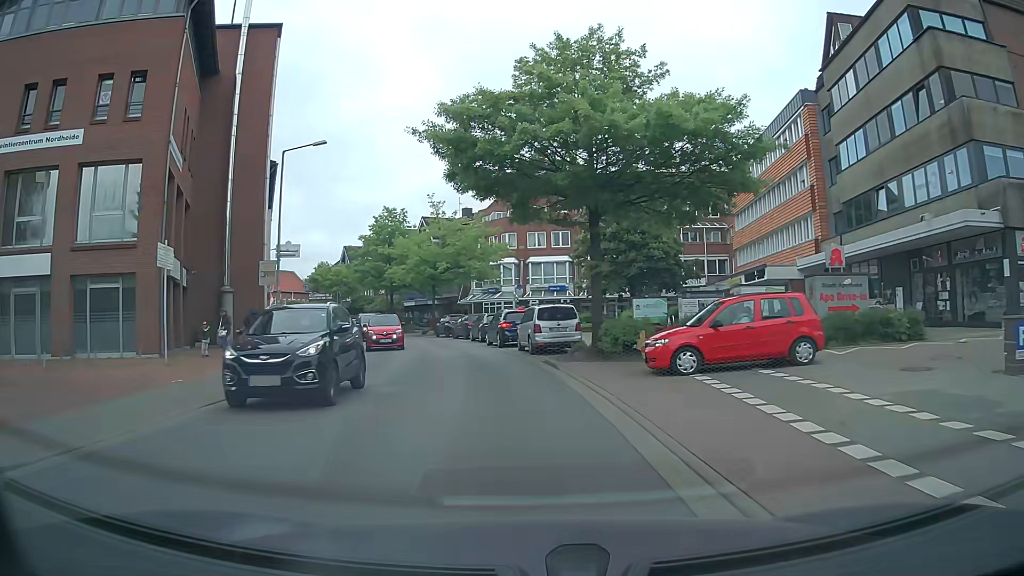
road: secondary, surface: asphalt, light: Day
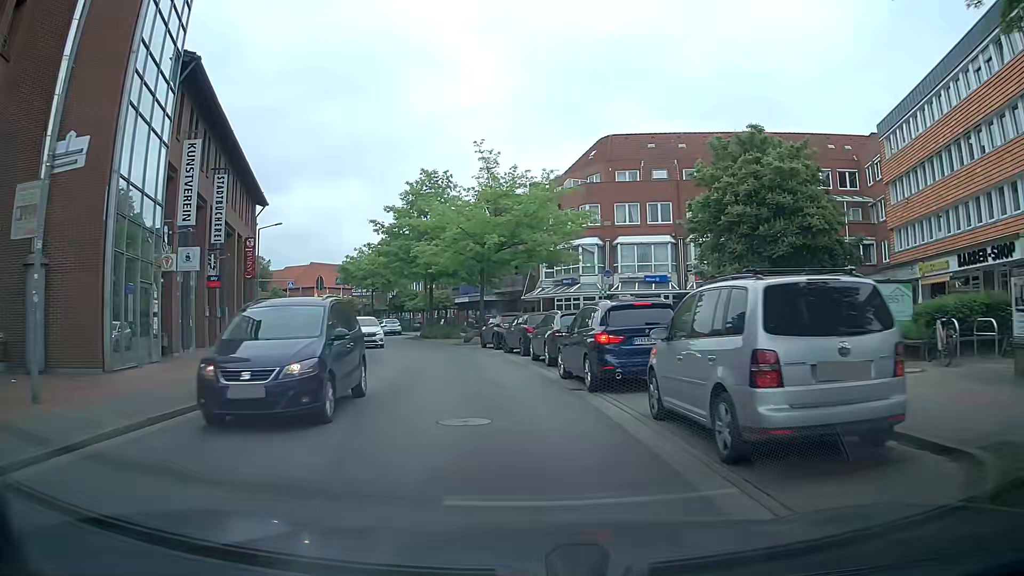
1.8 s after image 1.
(-0.8, +16.8) m; -6°
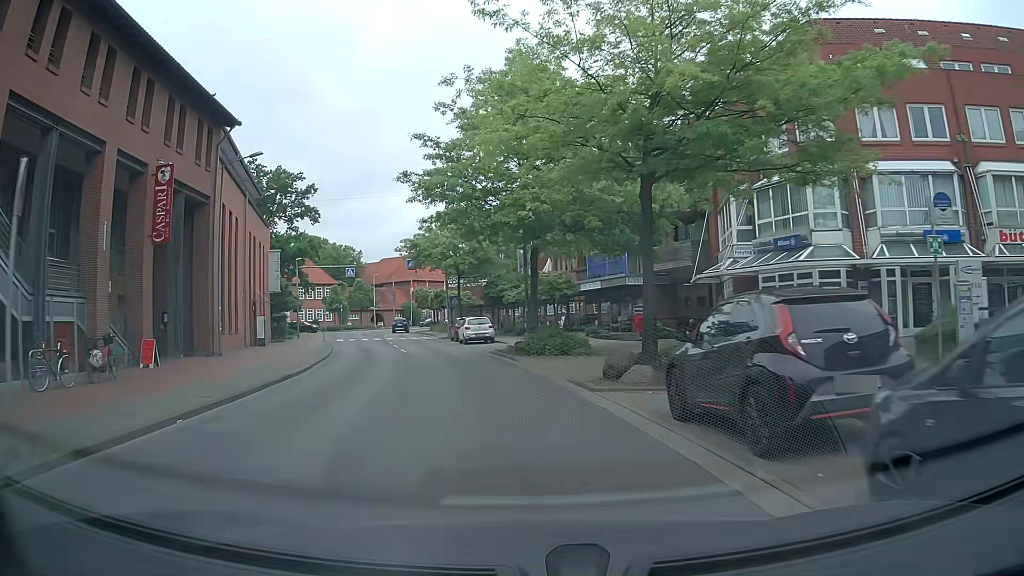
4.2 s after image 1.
(-2.1, +22.3) m; -11°
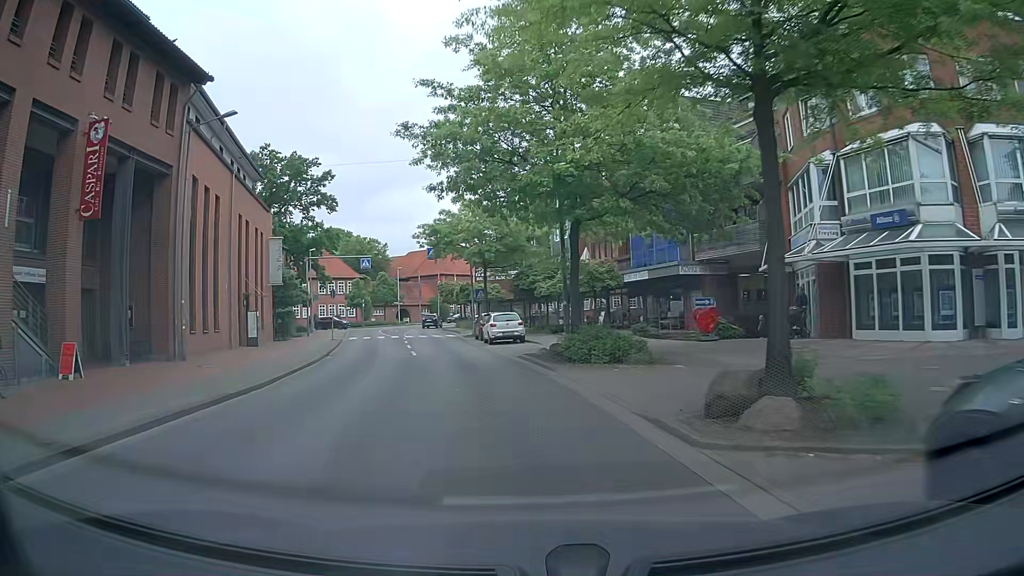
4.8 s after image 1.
(-0.1, +5.6) m; -3°
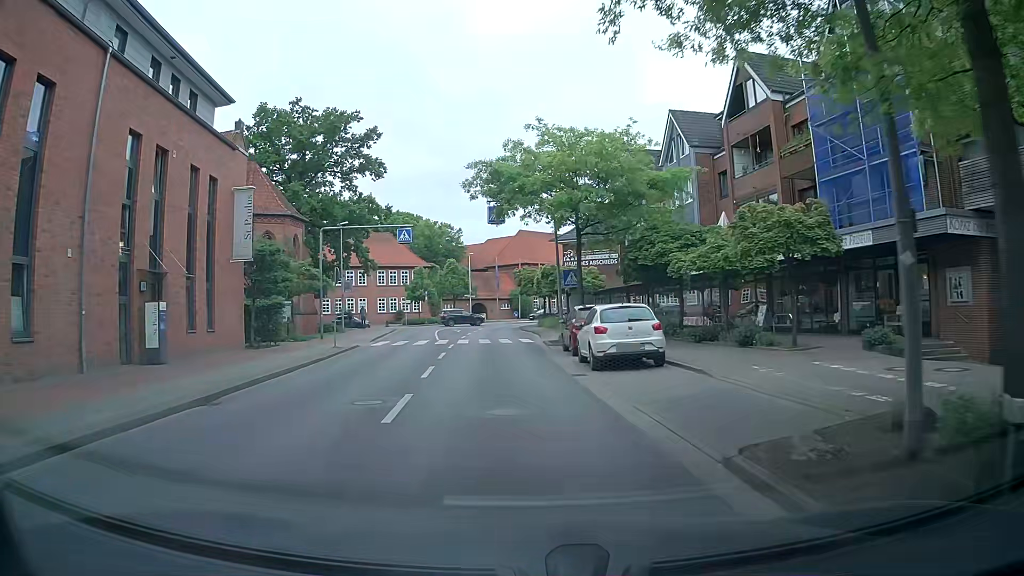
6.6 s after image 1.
(-1.0, +16.1) m; -8°
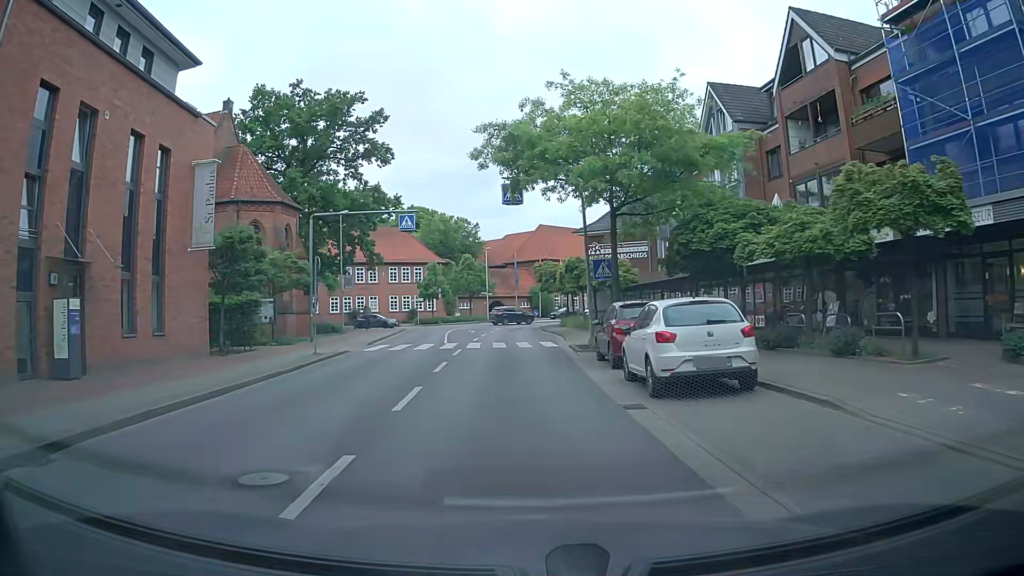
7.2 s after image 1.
(0.0, +5.0) m; -1°
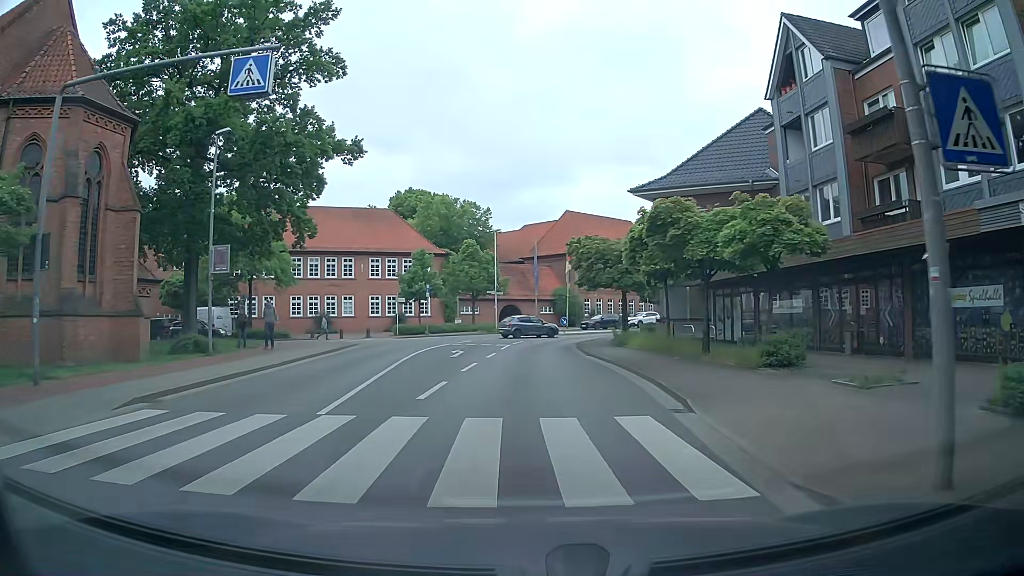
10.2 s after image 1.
(-0.6, +20.7) m; -2°
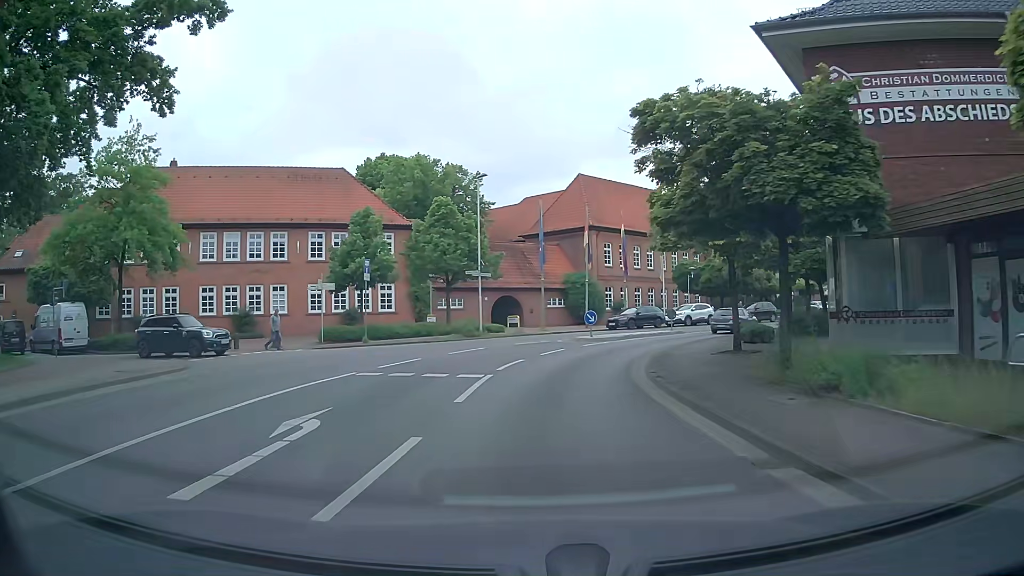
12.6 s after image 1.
(-0.1, +19.4) m; -1°
(0, +10) (+2, +20) (+5, +29) (+11, +38) (+18, +45) (+26, +50) (+35, +54) (+44, +58) (+54, +62) (+63, +65) m
